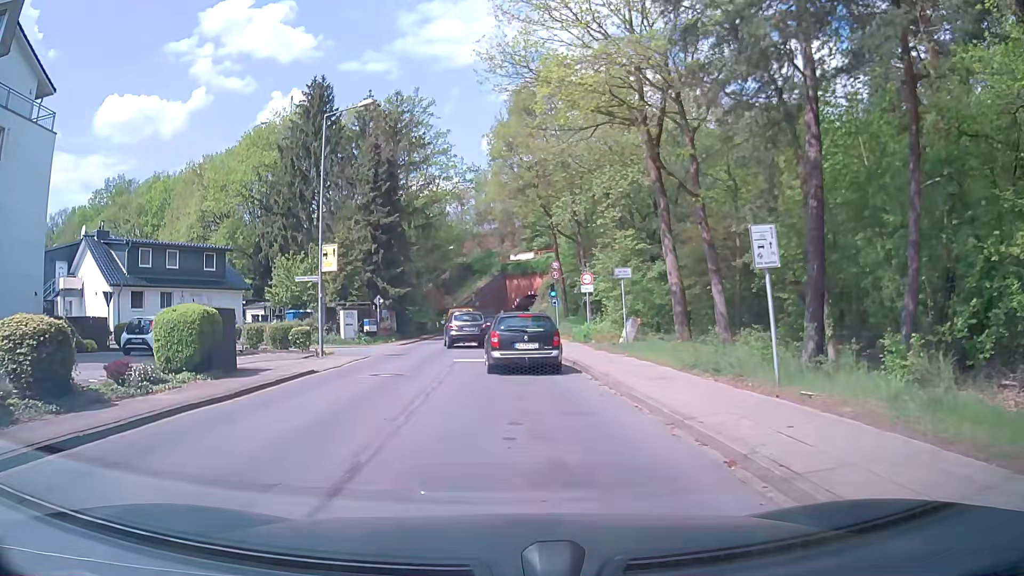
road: tertiary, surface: asphalt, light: Day
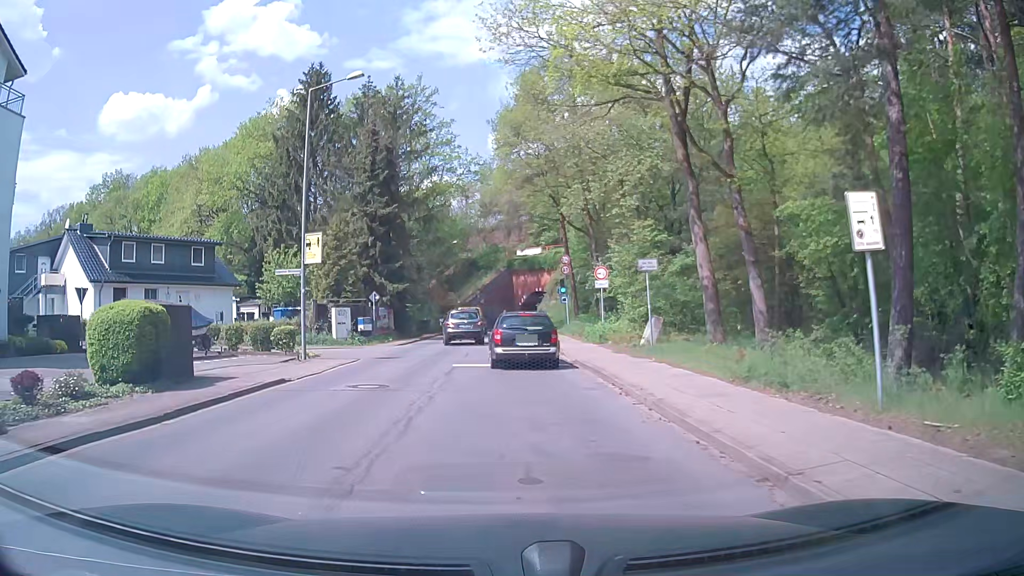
(+0.1, +2.9) m; 0°
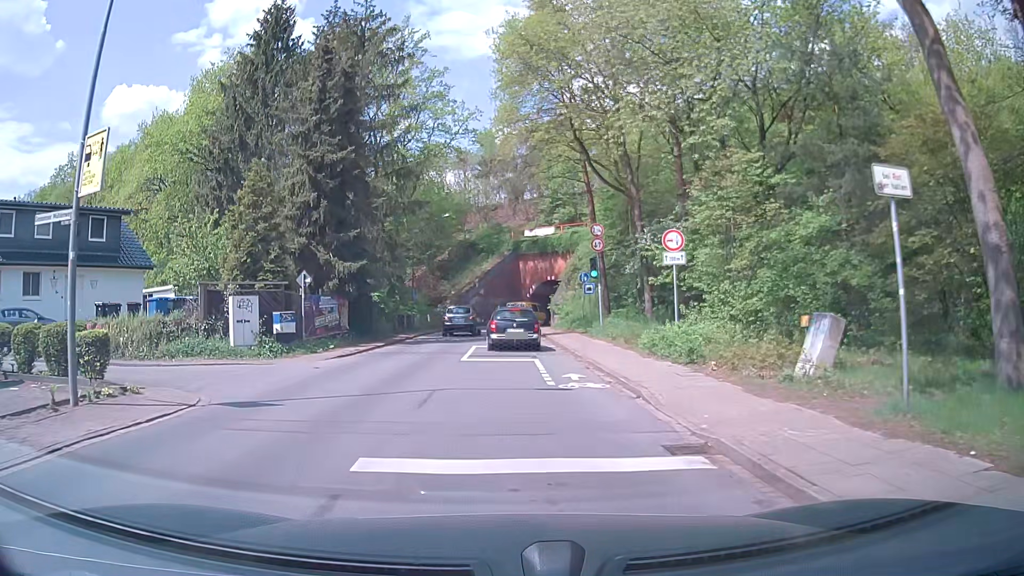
(+0.1, +12.6) m; 0°
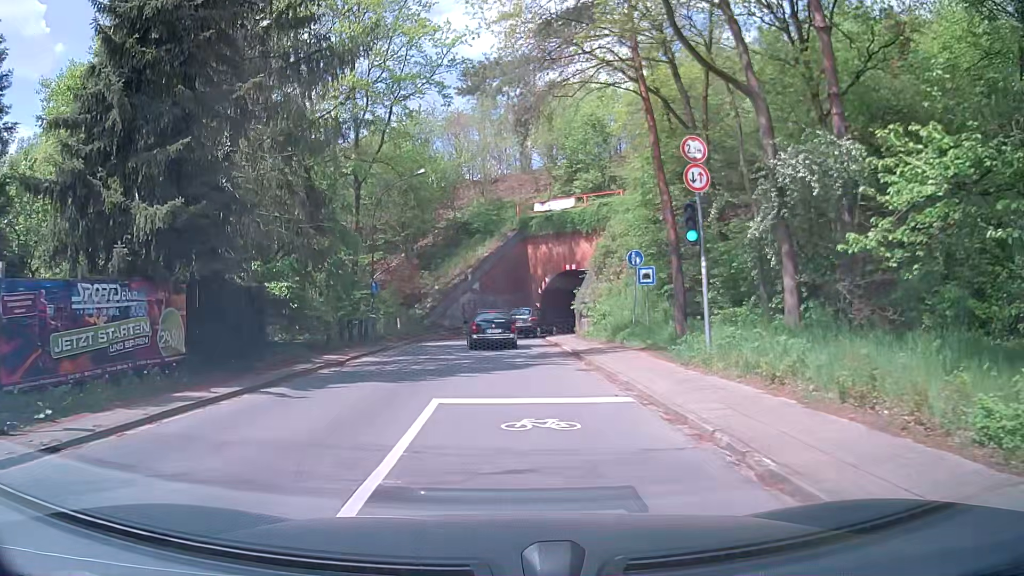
(0.0, +14.6) m; 0°
